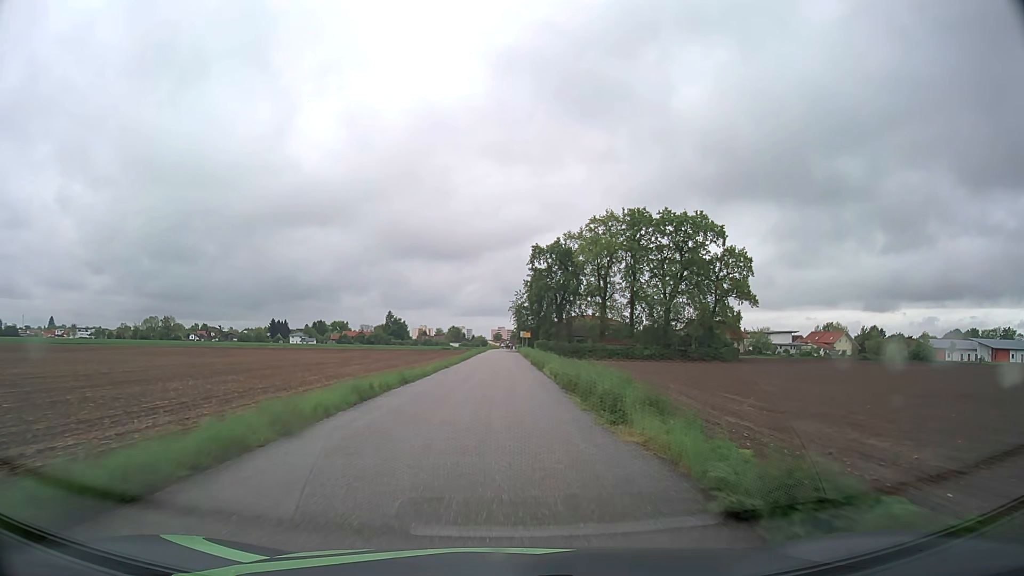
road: residential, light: Day
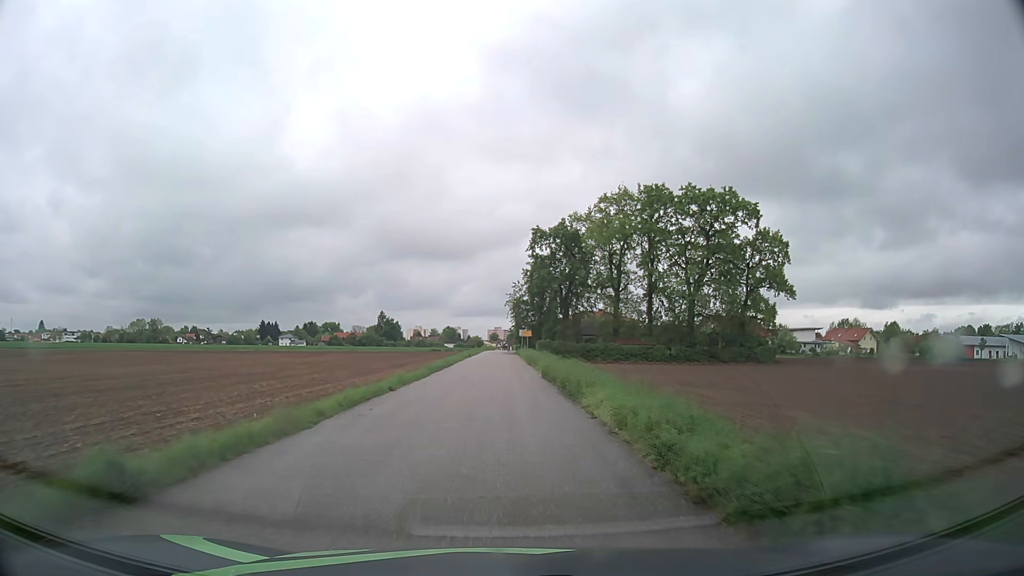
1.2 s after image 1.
(+0.1, +16.4) m; 0°
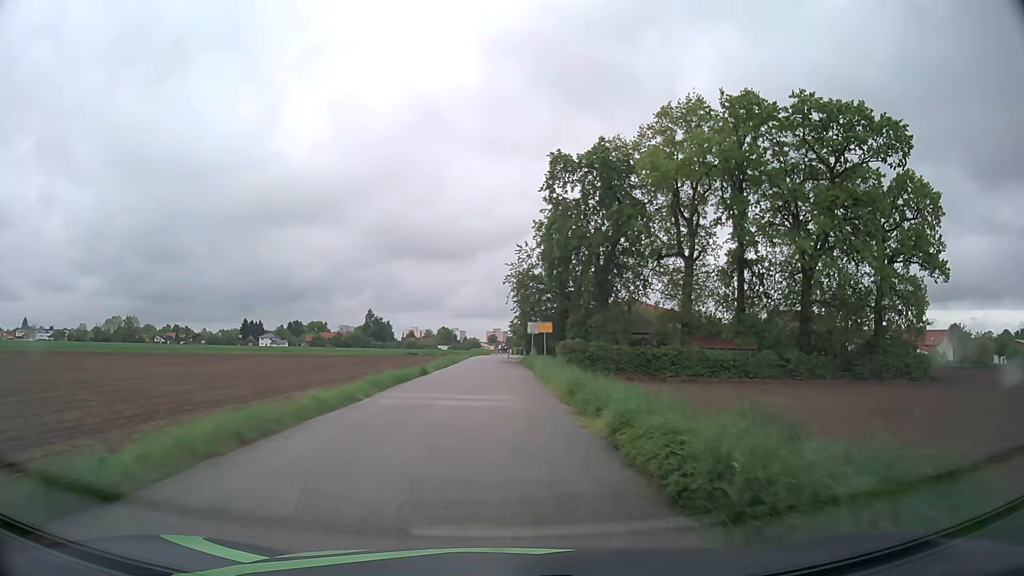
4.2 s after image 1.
(+0.1, +36.7) m; 0°
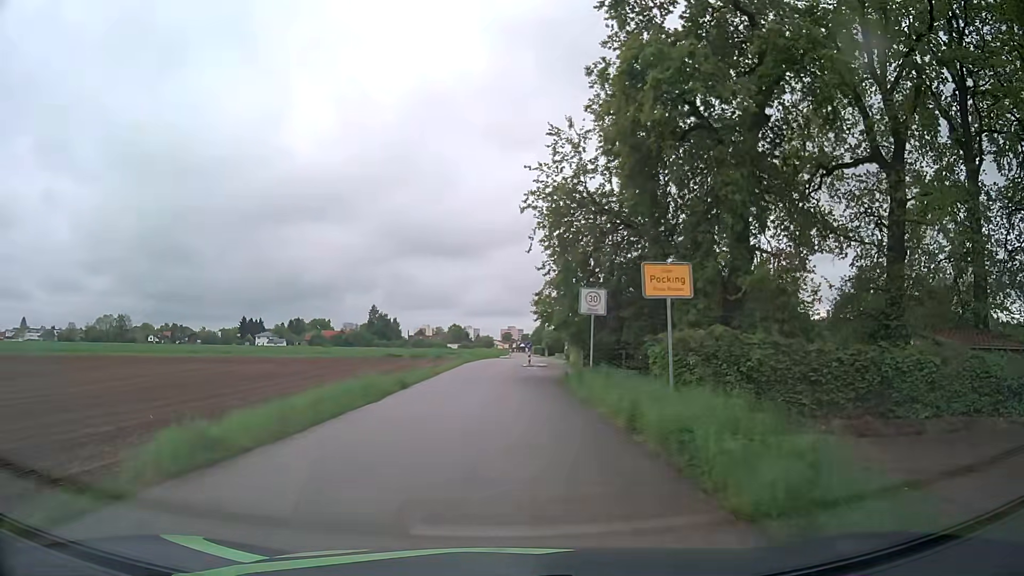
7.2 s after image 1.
(-0.2, +30.4) m; -1°
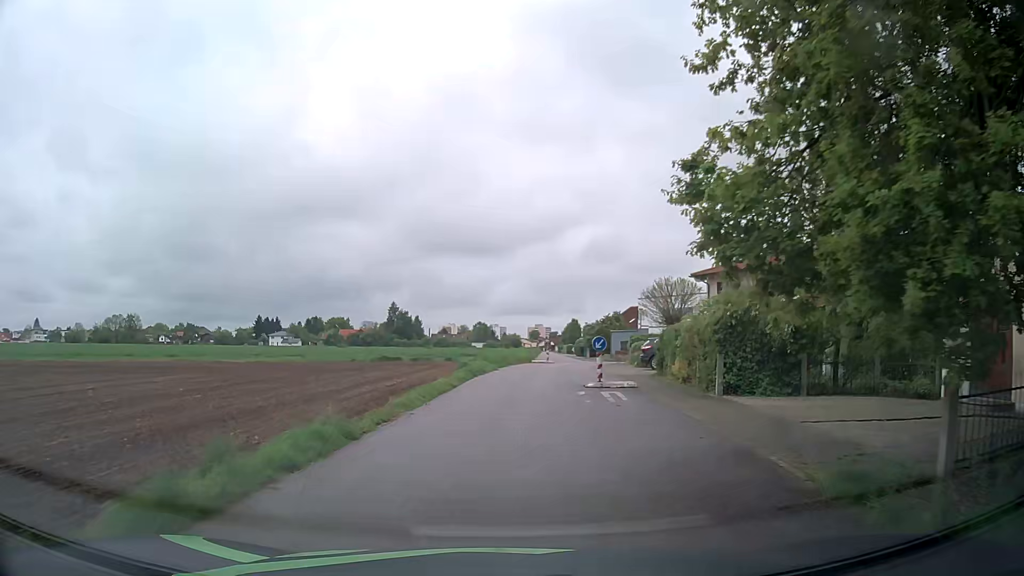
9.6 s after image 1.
(-0.5, +20.4) m; -2°
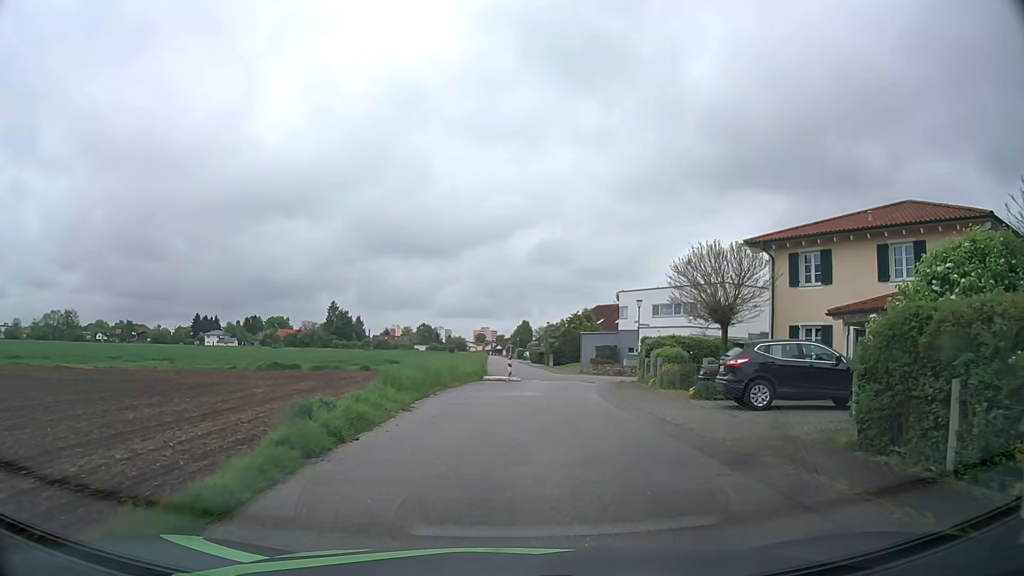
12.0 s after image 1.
(+0.2, +17.7) m; +4°
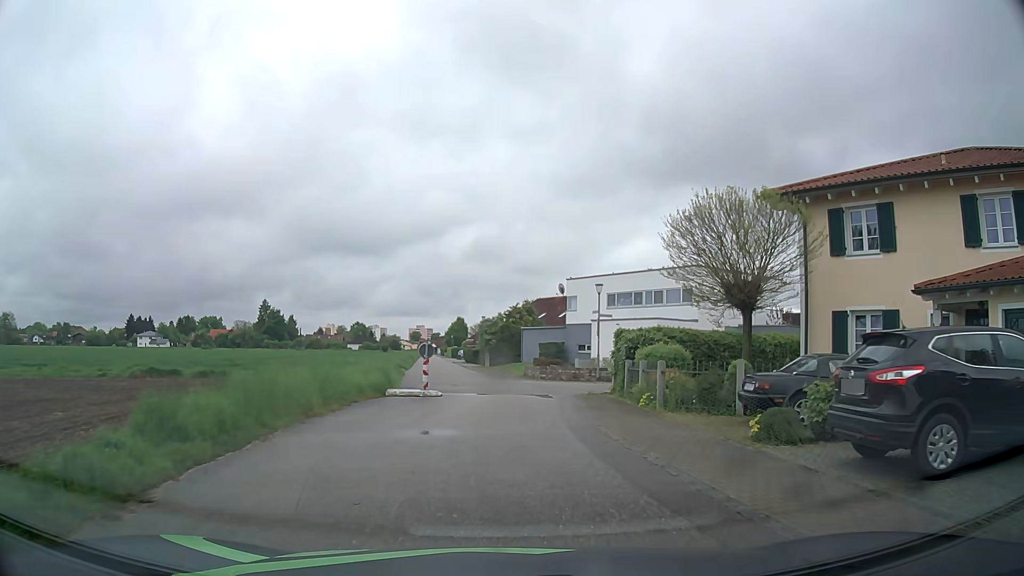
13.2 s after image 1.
(+0.5, +8.8) m; +6°
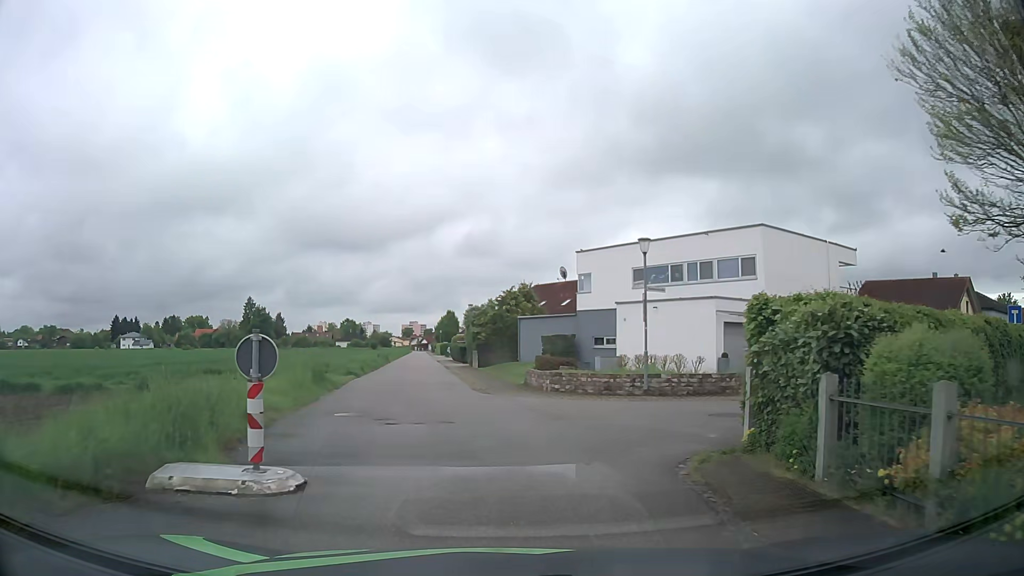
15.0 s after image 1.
(+0.1, +12.1) m; 0°
(0, +10) (-1, +20) (-3, +30) (-4, +40) (-5, +50) (-6, +60) (-8, +70) (-9, +79) (-10, +89) (-11, +99) m
